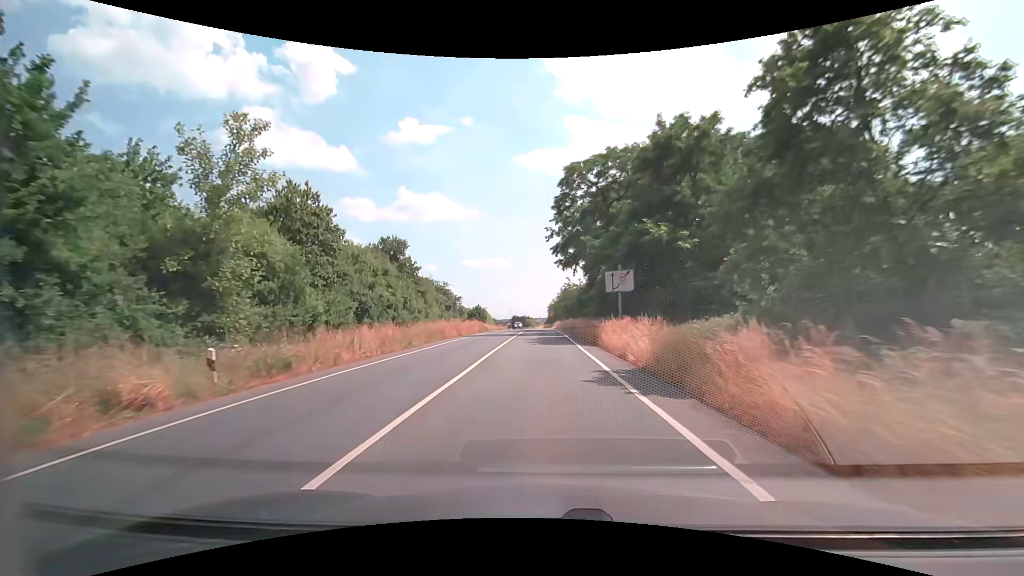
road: primary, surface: asphalt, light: Day
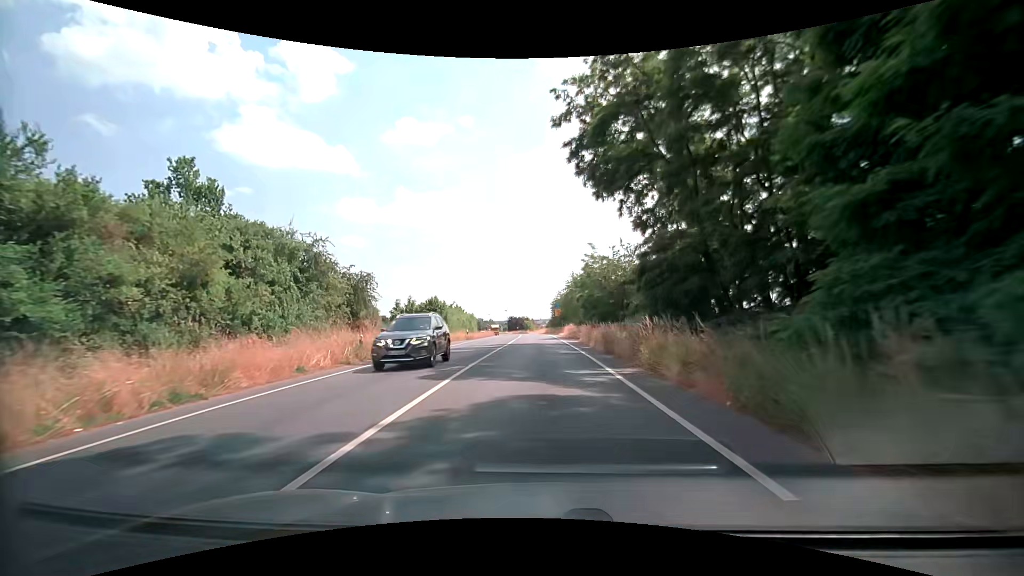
(+0.2, +40.0) m; 0°
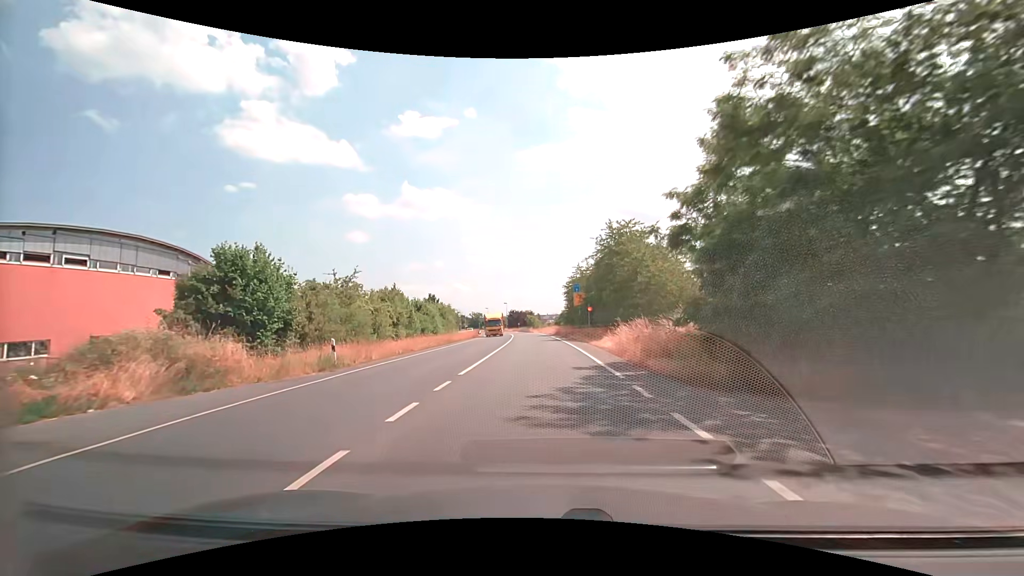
(-0.1, +37.4) m; 0°
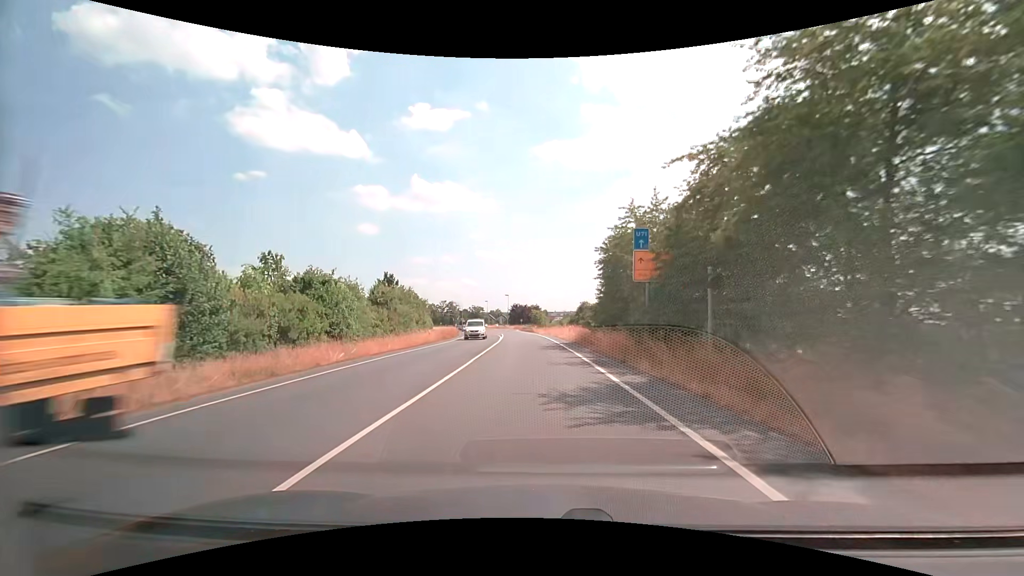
(-0.4, +29.1) m; -1°
(0, +10) (0, +20) (-1, +30) (-1, +40) (-2, +50) (-3, +60) (-4, +70) (-5, +80) (-6, +90) (-7, +100) m
